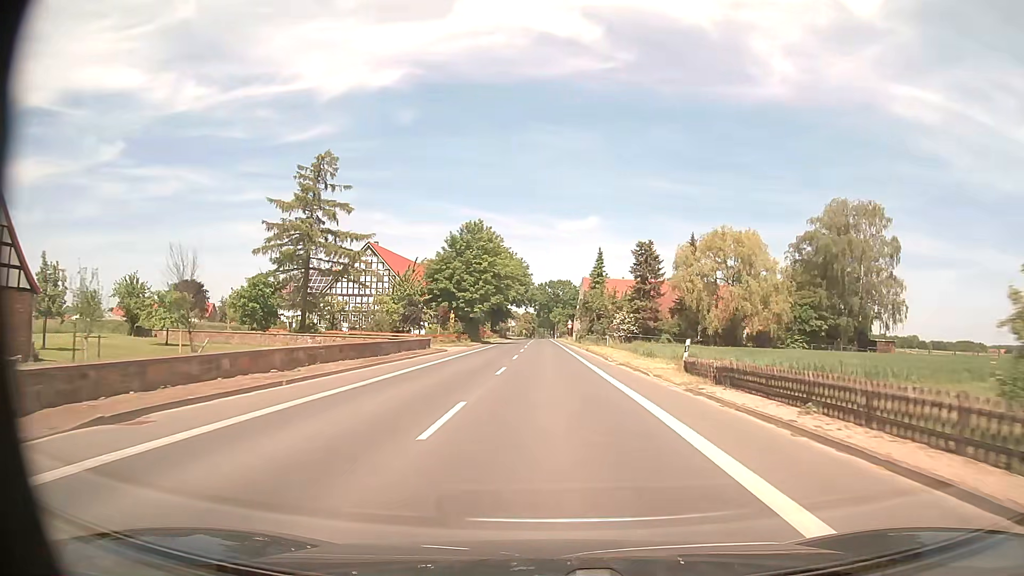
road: tertiary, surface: asphalt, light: Day
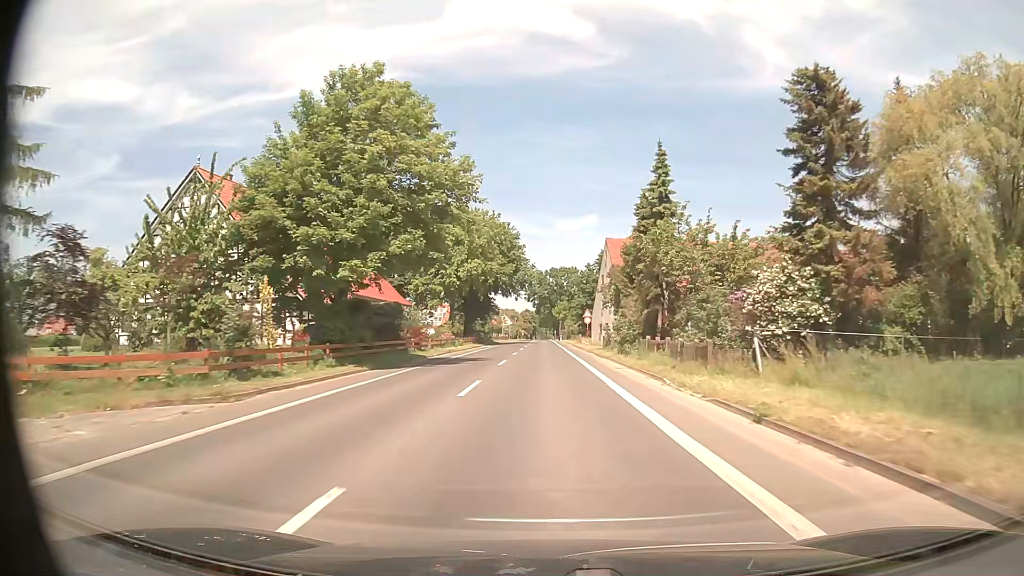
(0.0, +44.0) m; 0°
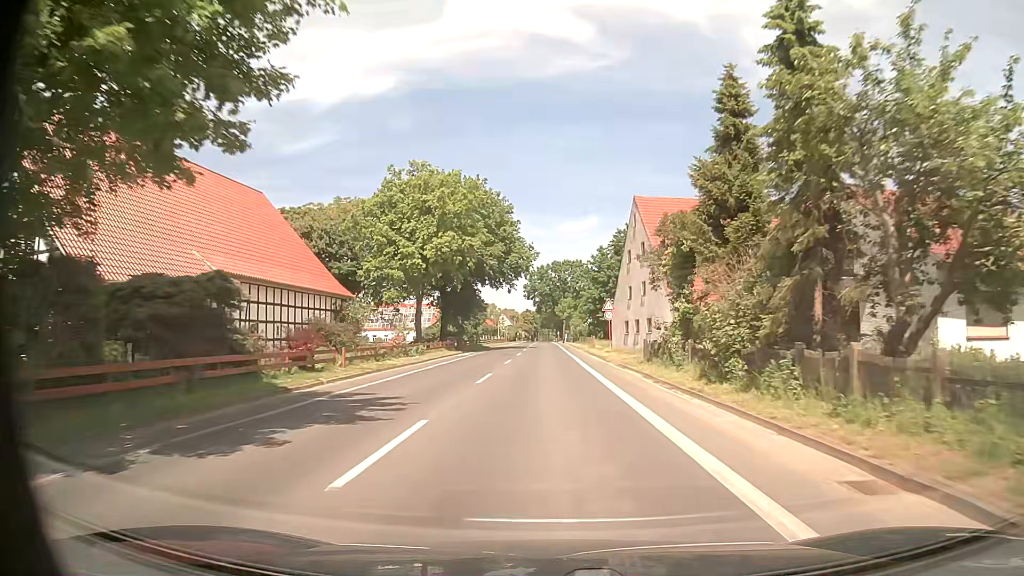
(-0.1, +20.4) m; 0°
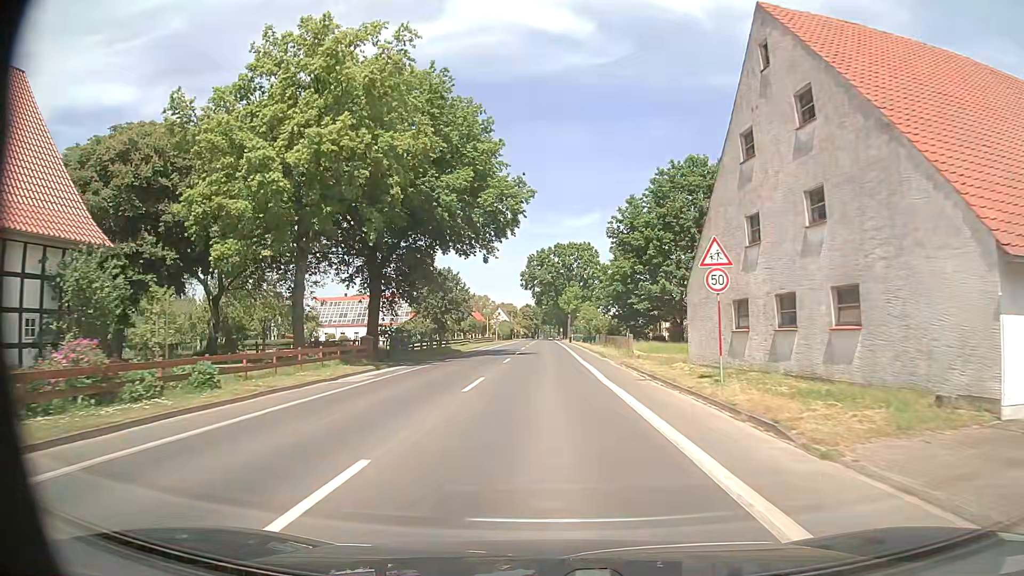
(-0.1, +27.3) m; 0°
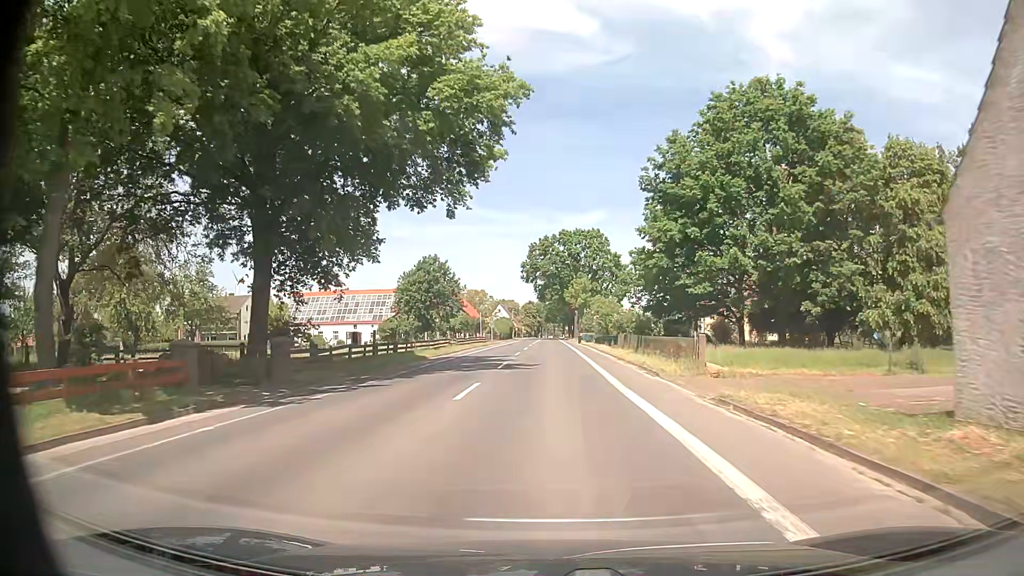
(-0.1, +16.2) m; -1°
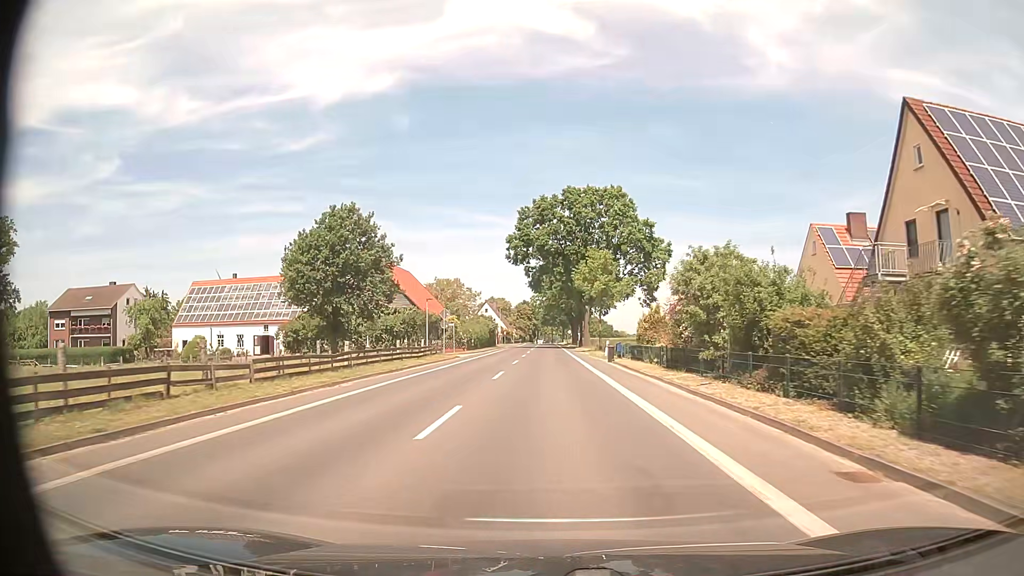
(+0.2, +39.6) m; +1°
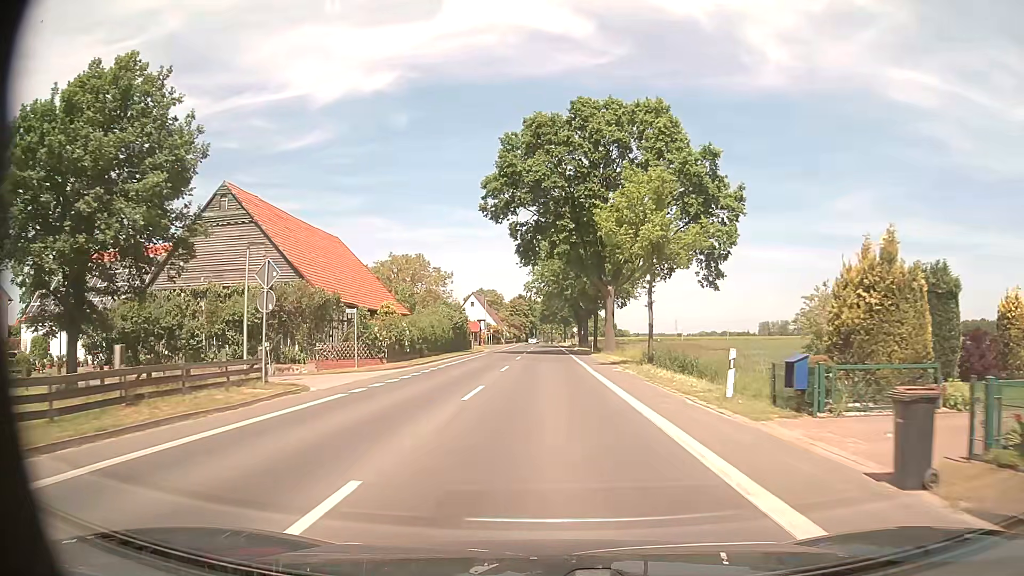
(0.0, +31.7) m; 0°
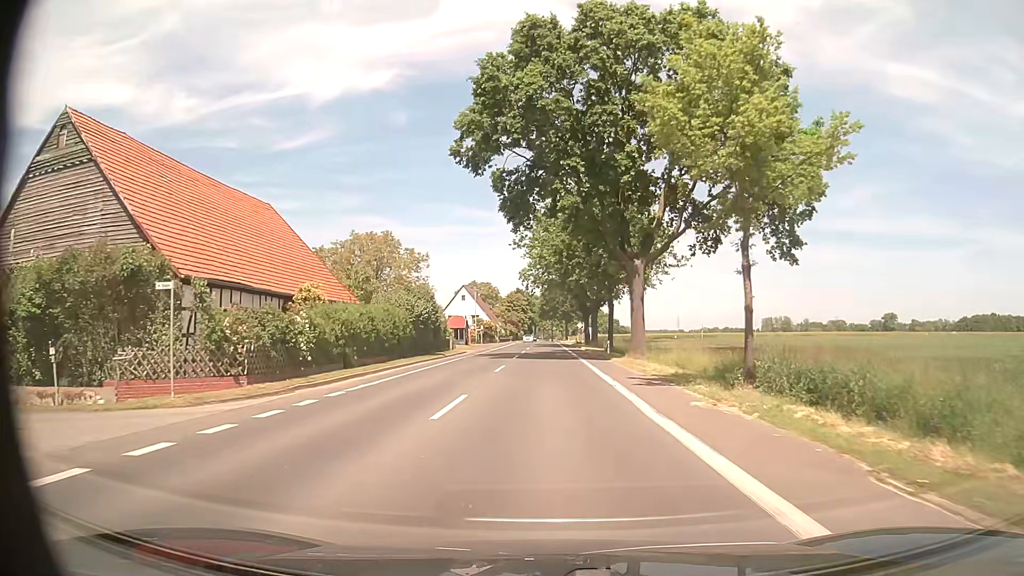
(0.0, +15.9) m; 0°
(0, +10) (0, +20) (0, +30) (0, +40) (0, +50) (0, +60) (0, +70) (0, +80) (0, +90) (0, +100) m
